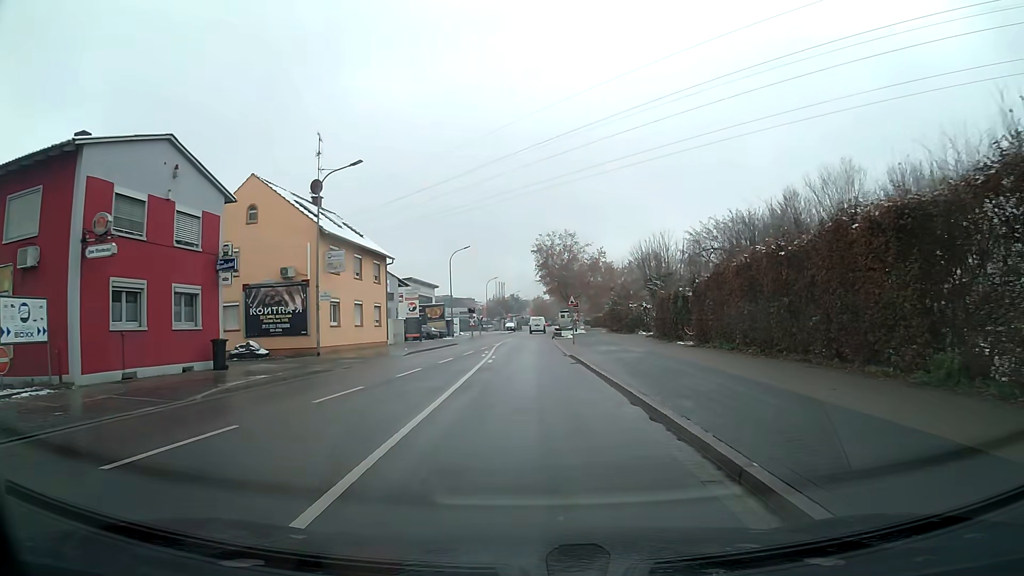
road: unclassified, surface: asphalt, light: Day
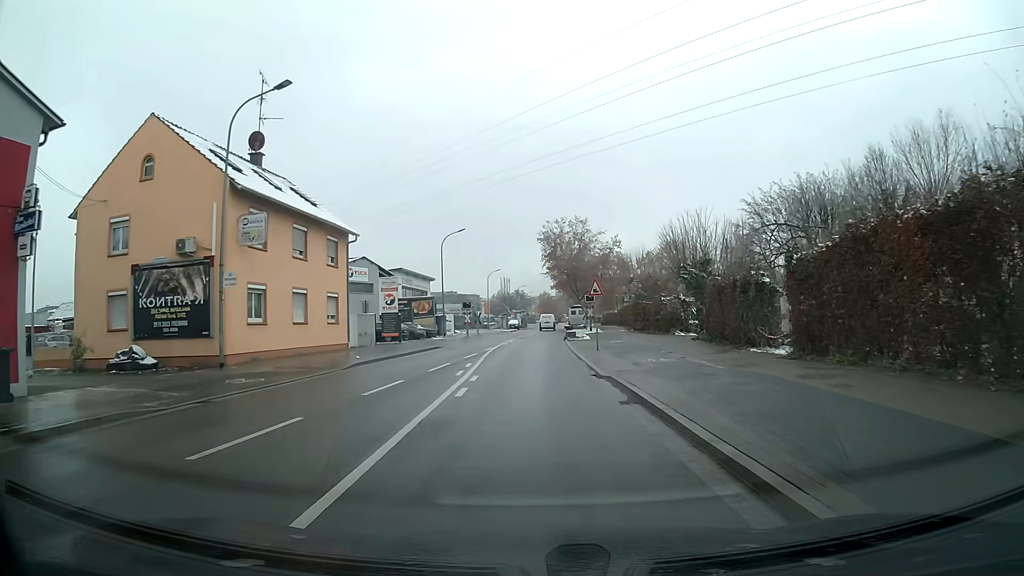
(0.0, +11.4) m; 0°
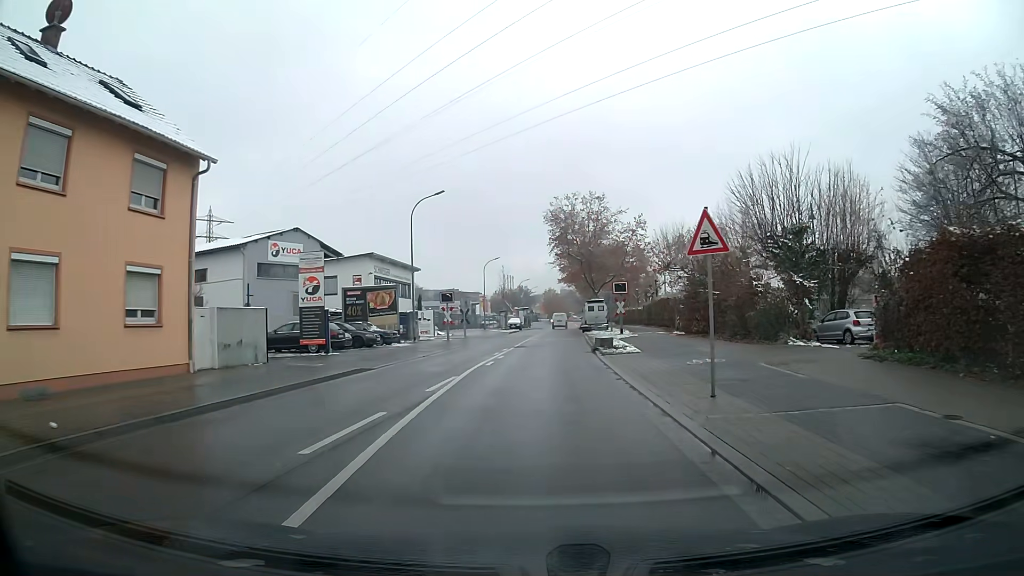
(-0.1, +17.7) m; 0°
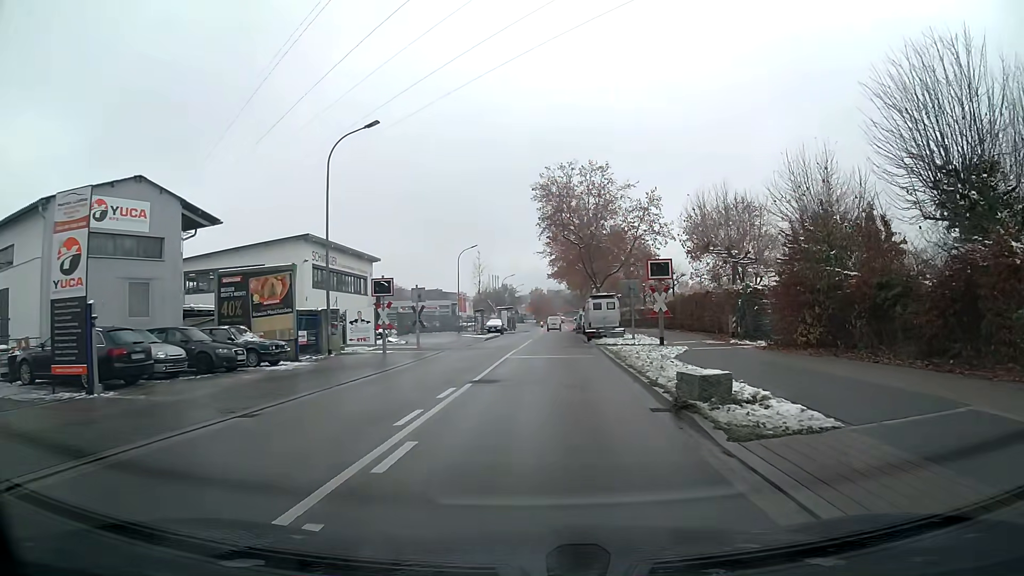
(+0.2, +16.1) m; +2°
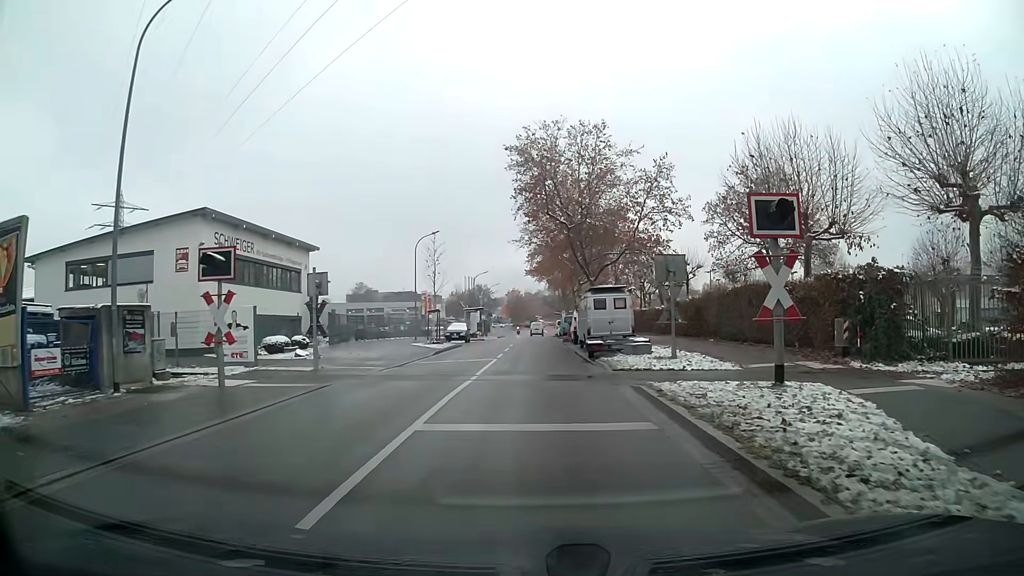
(+0.2, +13.9) m; +2°
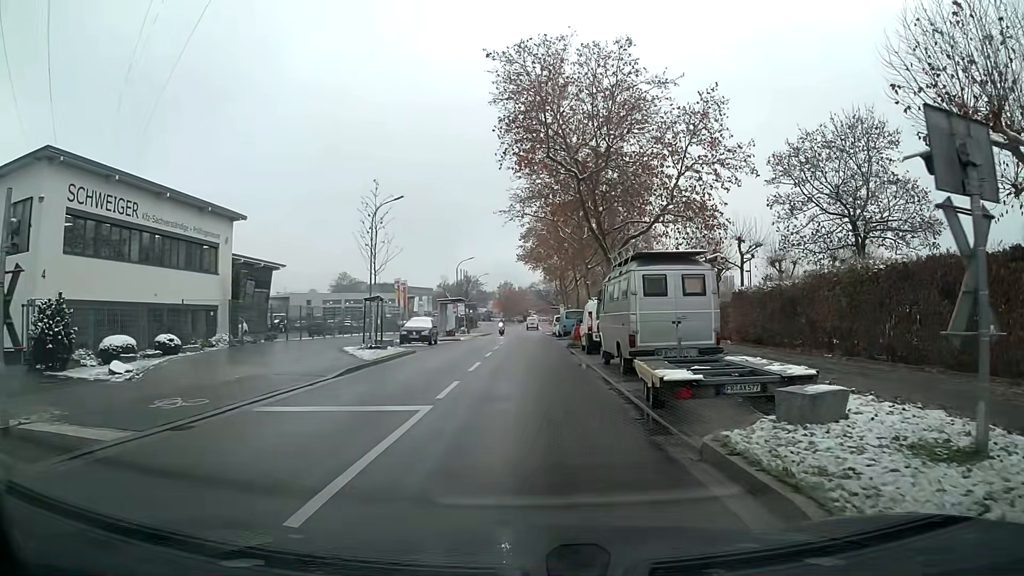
(+0.1, +14.2) m; 0°
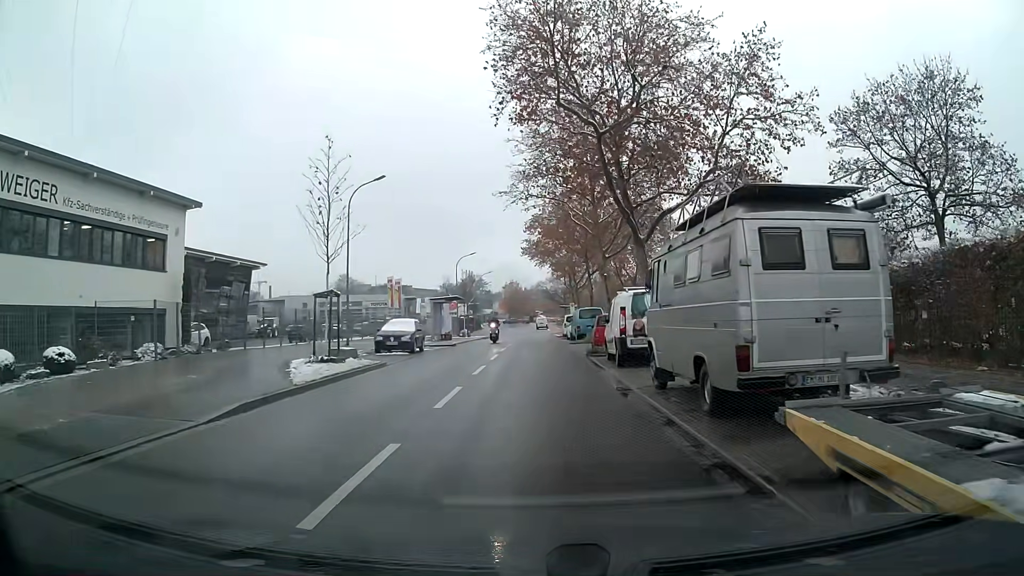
(0.0, +7.4) m; 0°
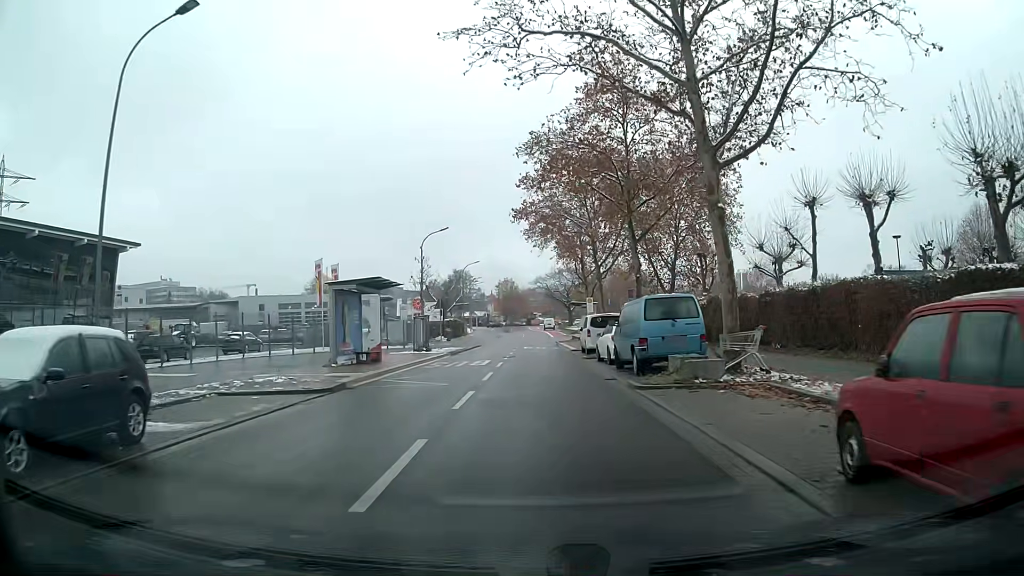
(0.0, +23.8) m; 0°
(0, +10) (0, +20) (0, +30) (0, +40) (0, +50) (0, +60) (0, +70) (+1, +80) (+2, +90) (+3, +100) m
